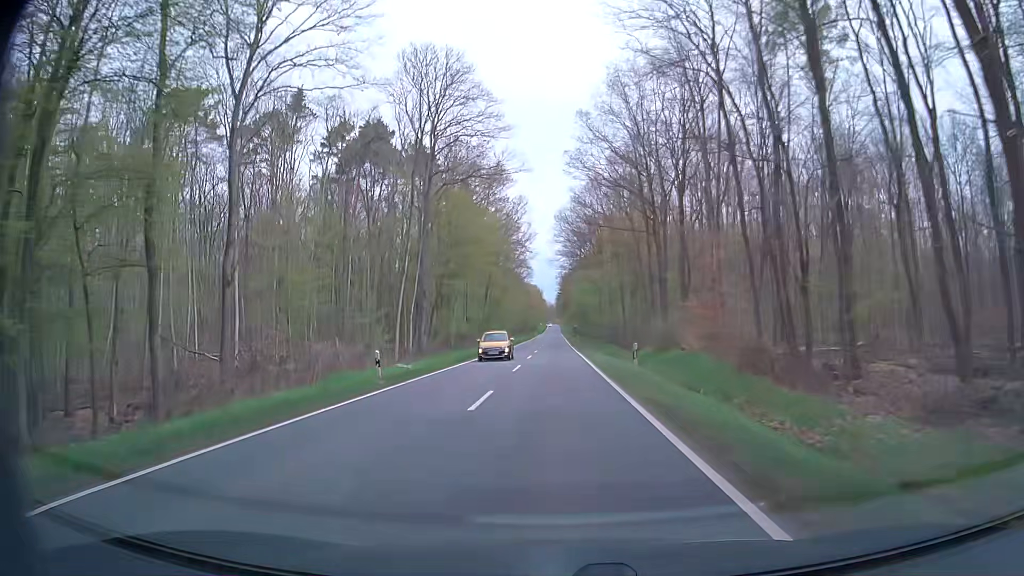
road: secondary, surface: asphalt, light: Day
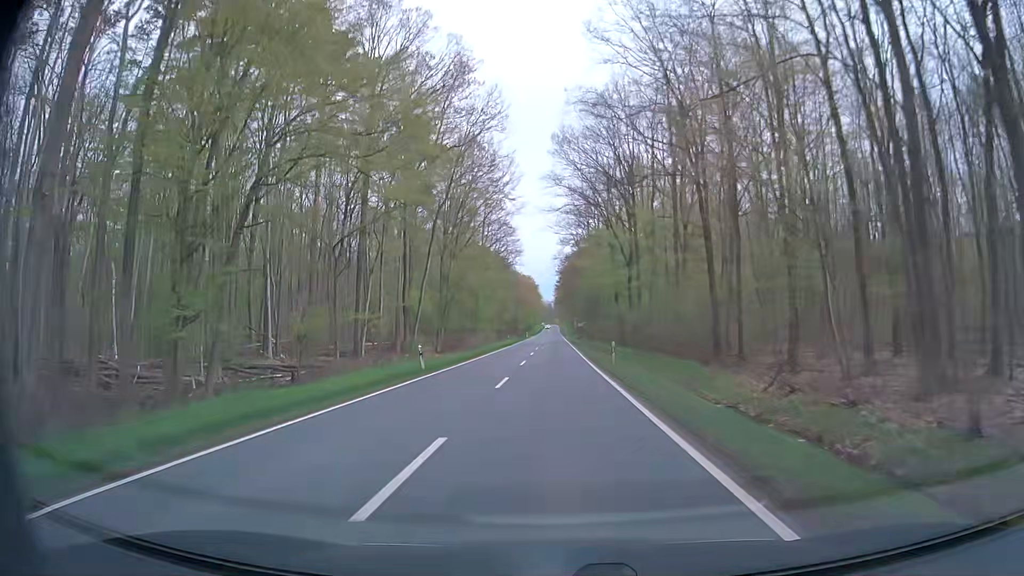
(-0.3, +43.0) m; 0°
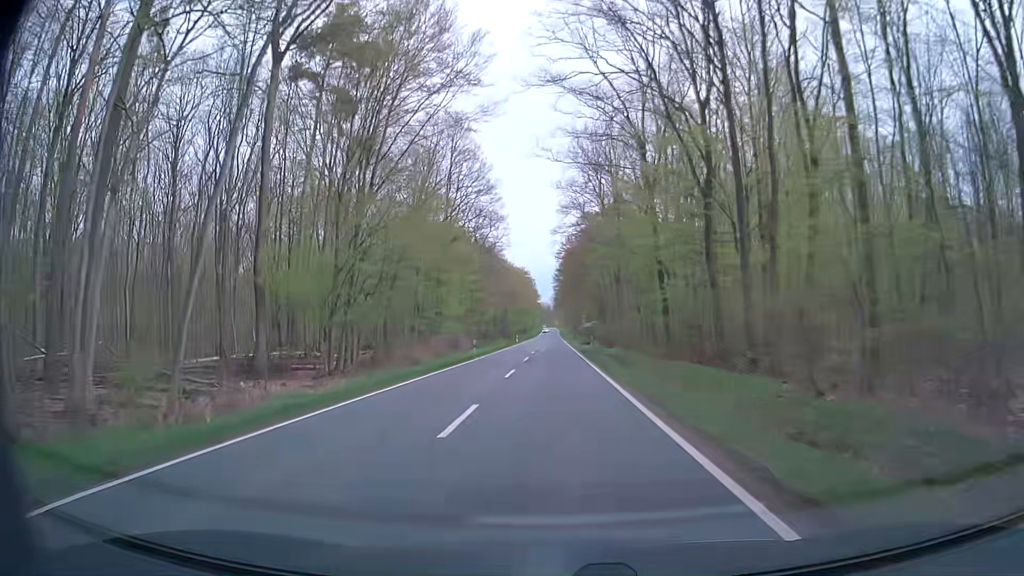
(+0.2, +32.2) m; +1°
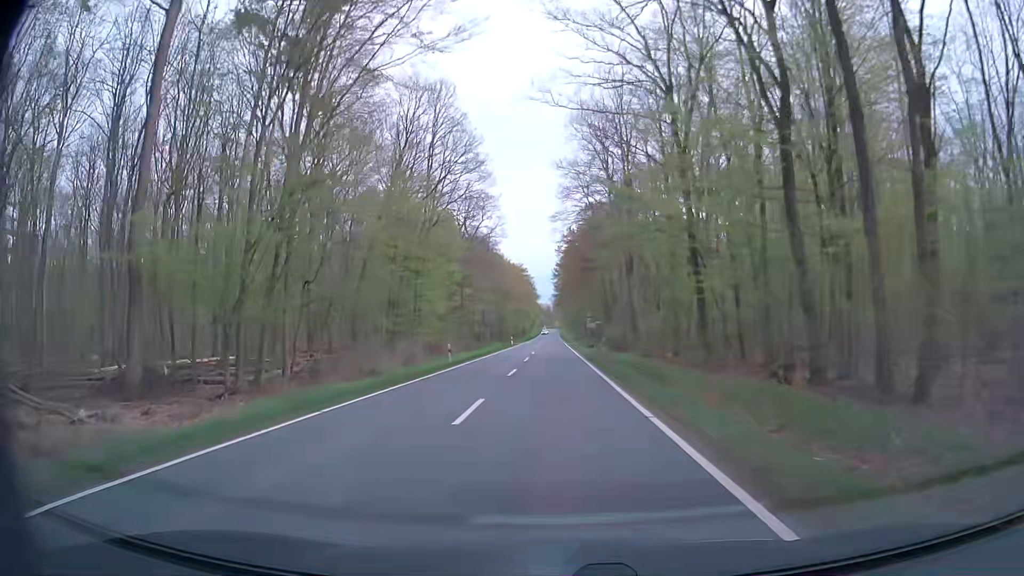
(0.0, +10.7) m; 0°
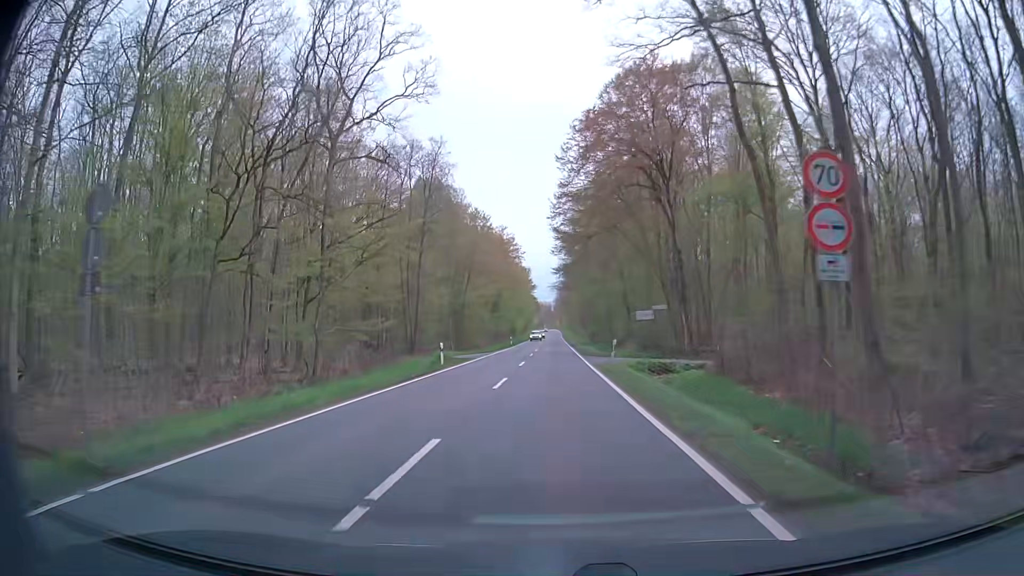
(-0.1, +53.6) m; 0°
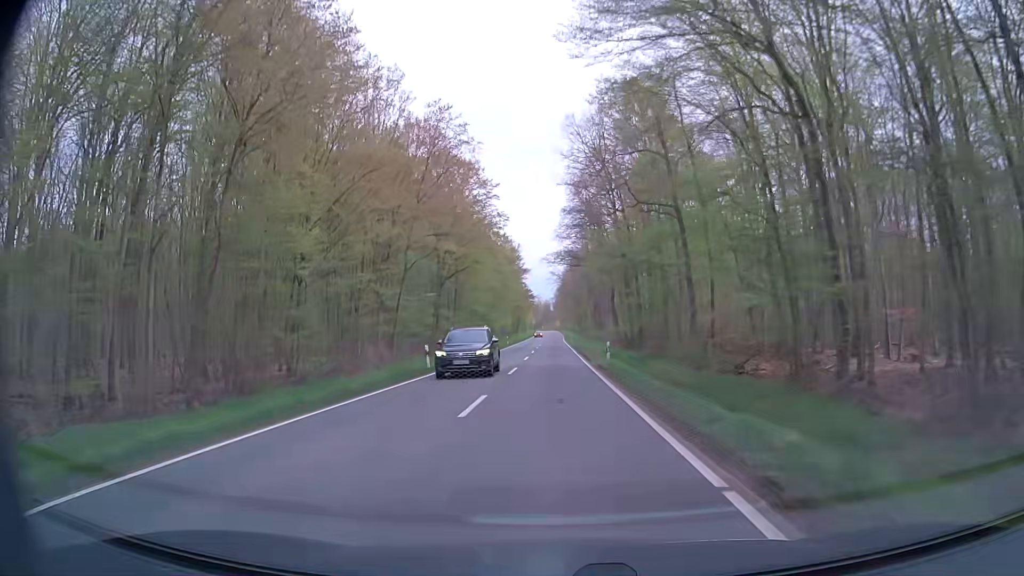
(-0.4, +53.6) m; 0°
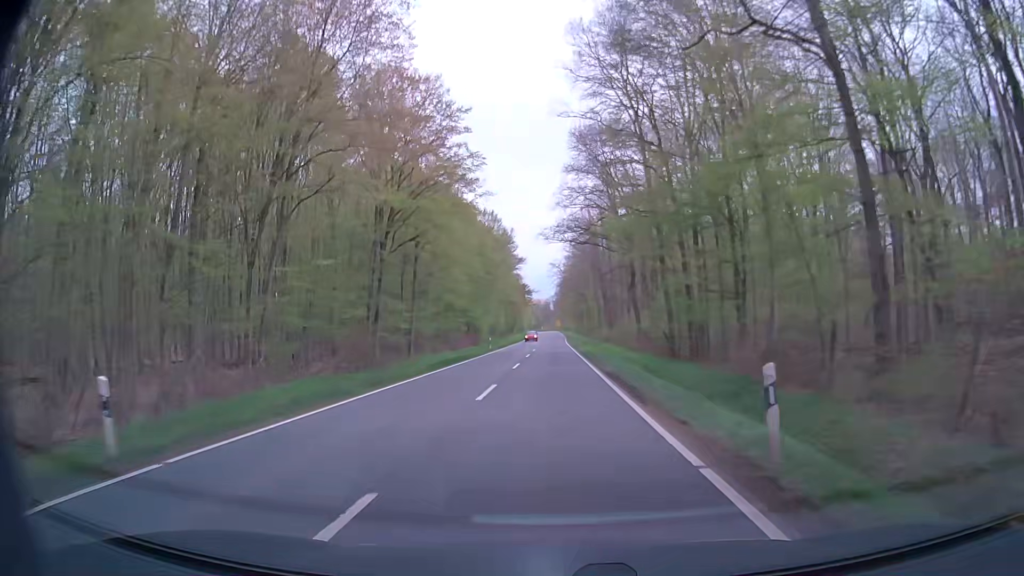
(-0.1, +21.5) m; 0°
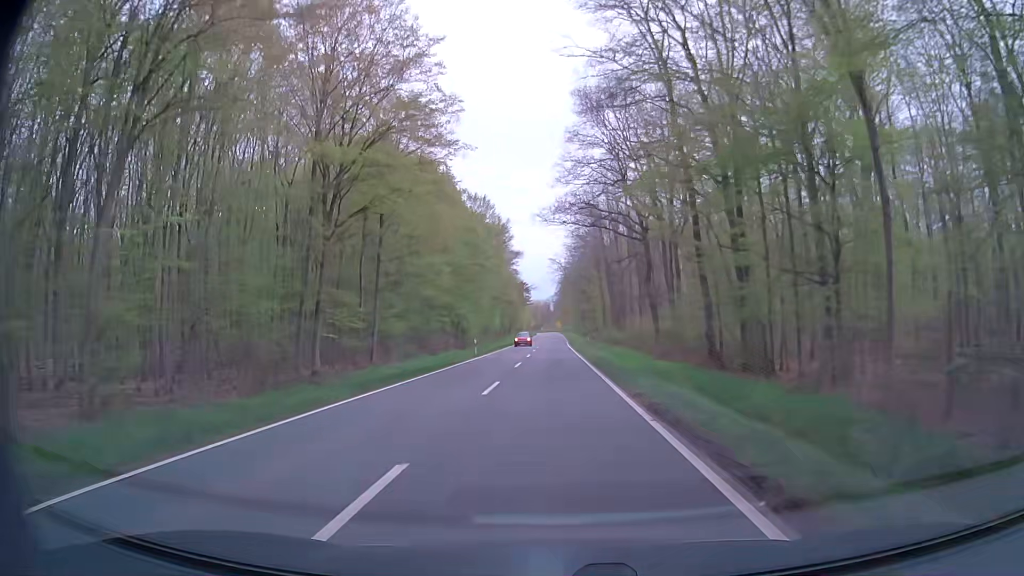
(0.0, +10.7) m; 0°
